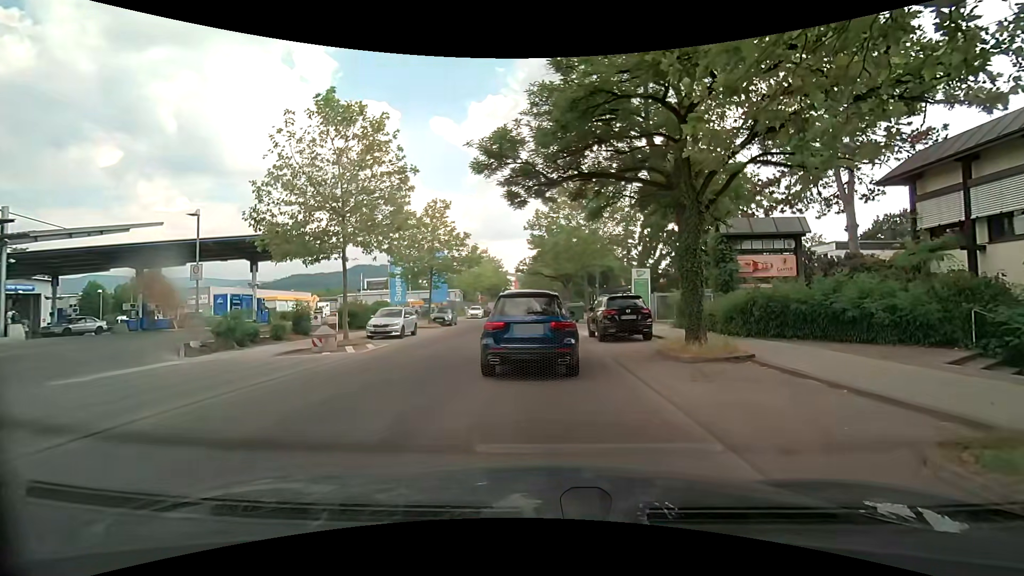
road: unclassified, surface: asphalt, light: Day
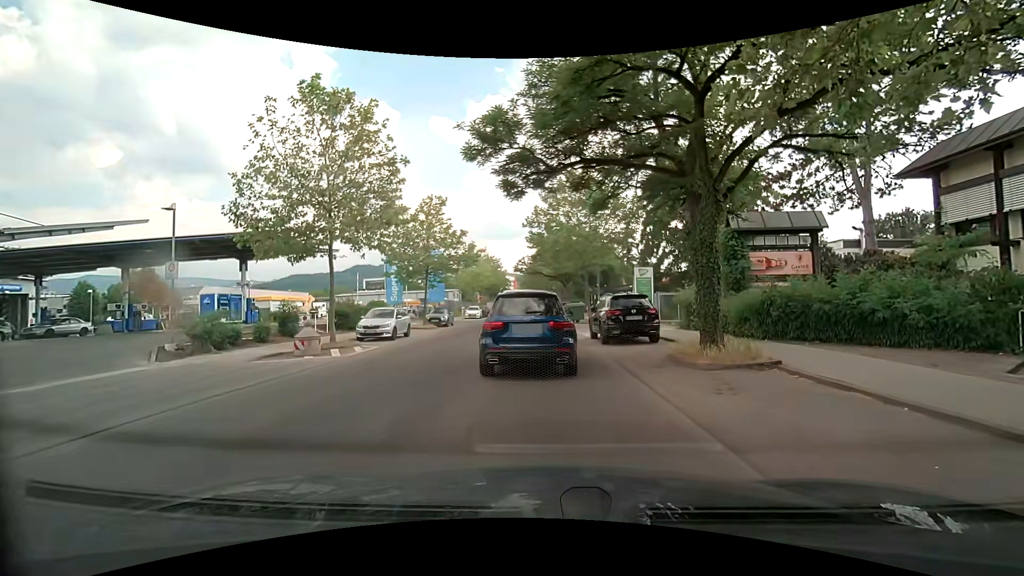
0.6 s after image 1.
(0.0, +1.2) m; -1°
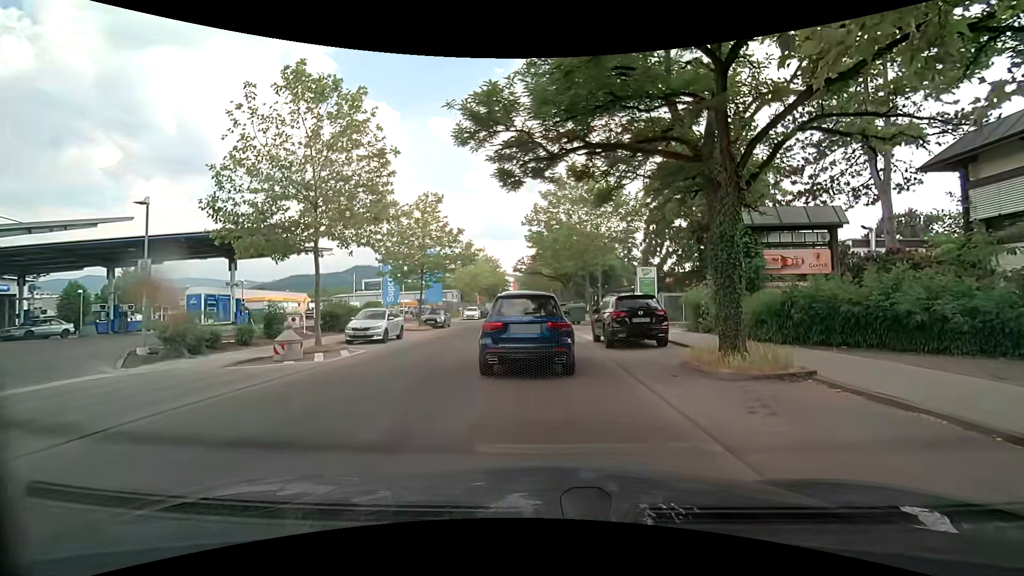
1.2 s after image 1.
(0.0, +1.2) m; +1°
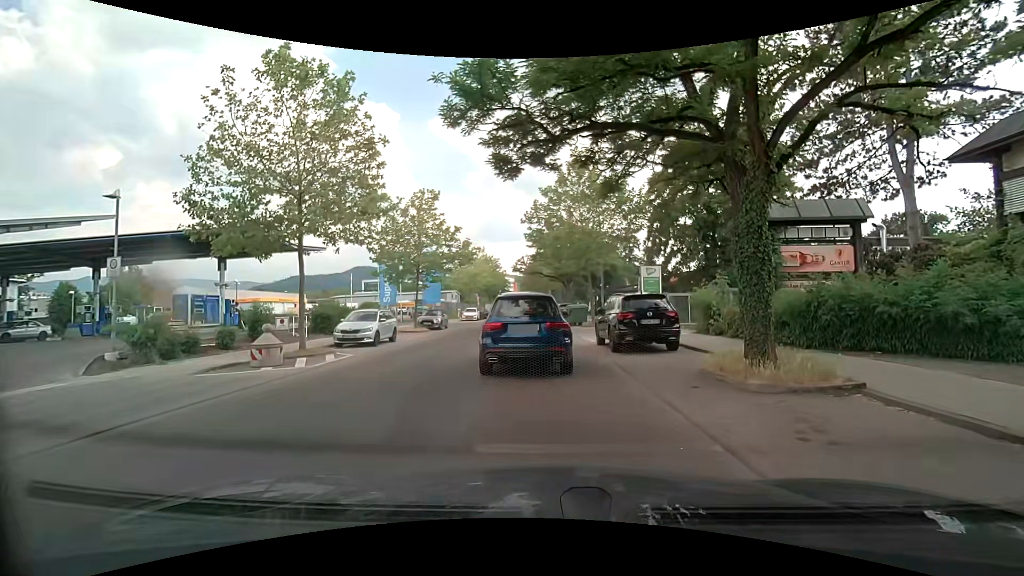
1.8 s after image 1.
(0.0, +1.2) m; +2°
